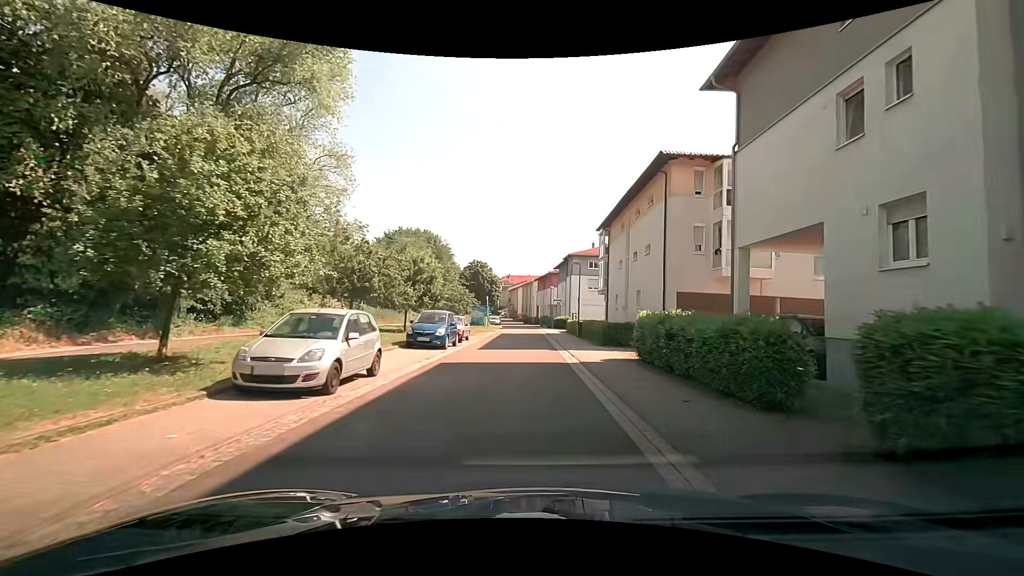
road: residential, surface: asphalt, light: Day
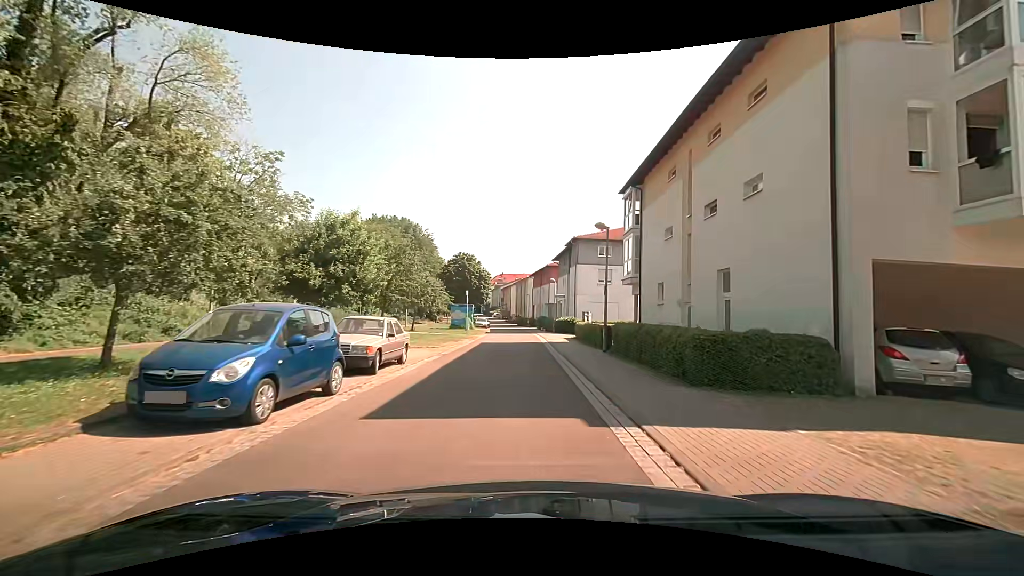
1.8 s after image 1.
(+0.3, +13.9) m; +1°
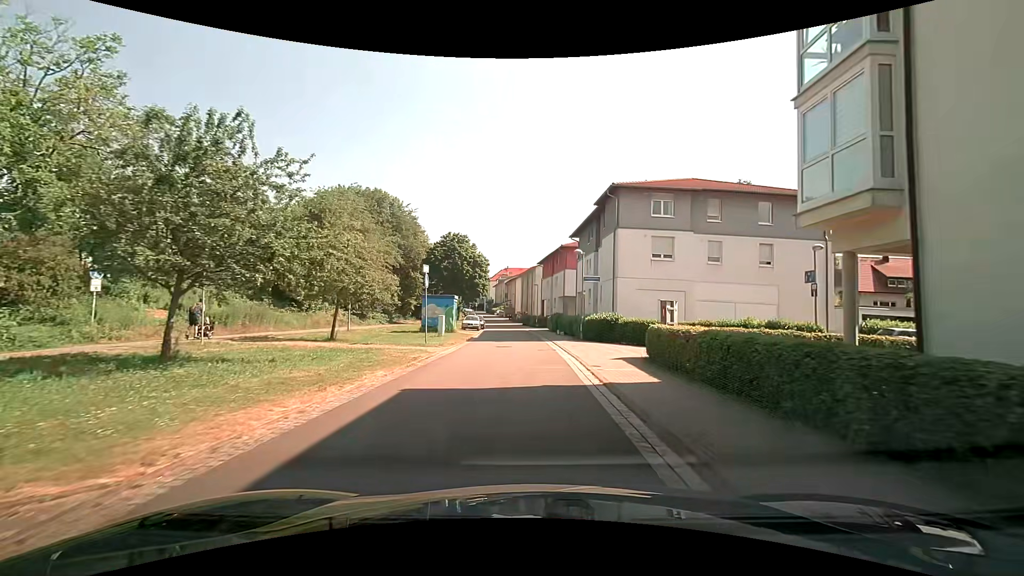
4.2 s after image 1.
(0.0, +19.1) m; 0°
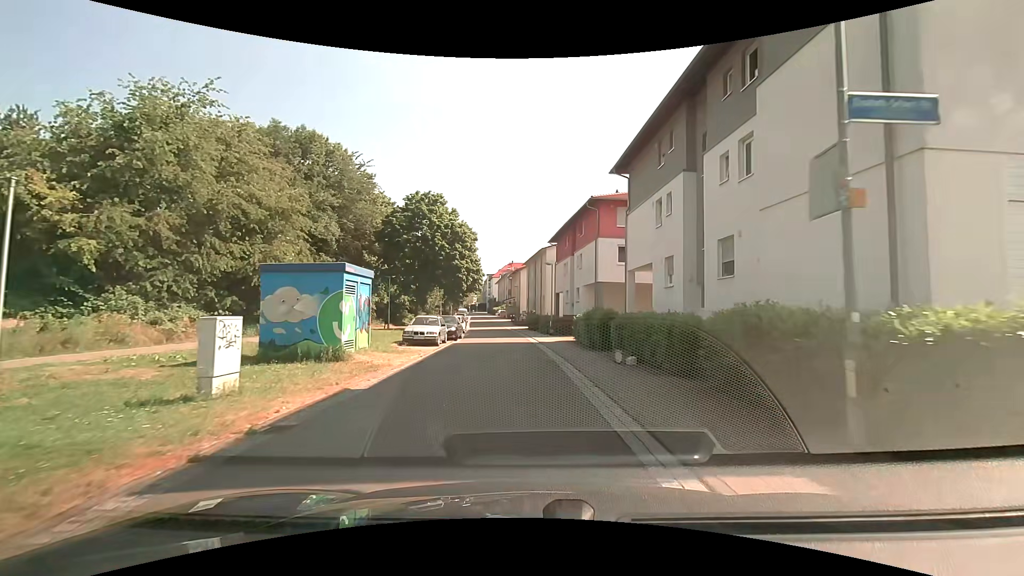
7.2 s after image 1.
(-0.1, +23.5) m; -1°
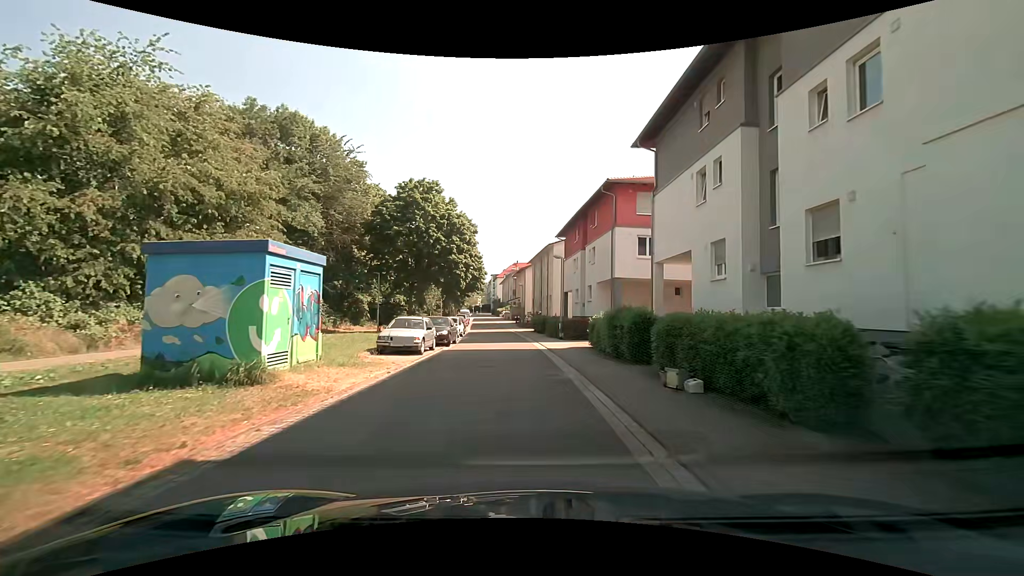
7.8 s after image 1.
(-0.1, +4.7) m; -1°
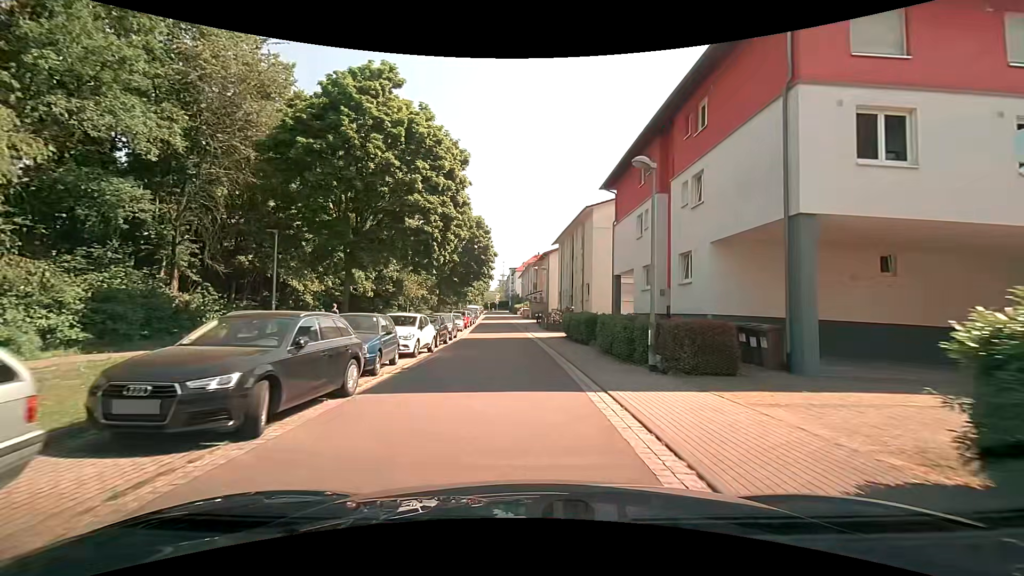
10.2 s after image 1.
(-0.5, +18.6) m; -3°
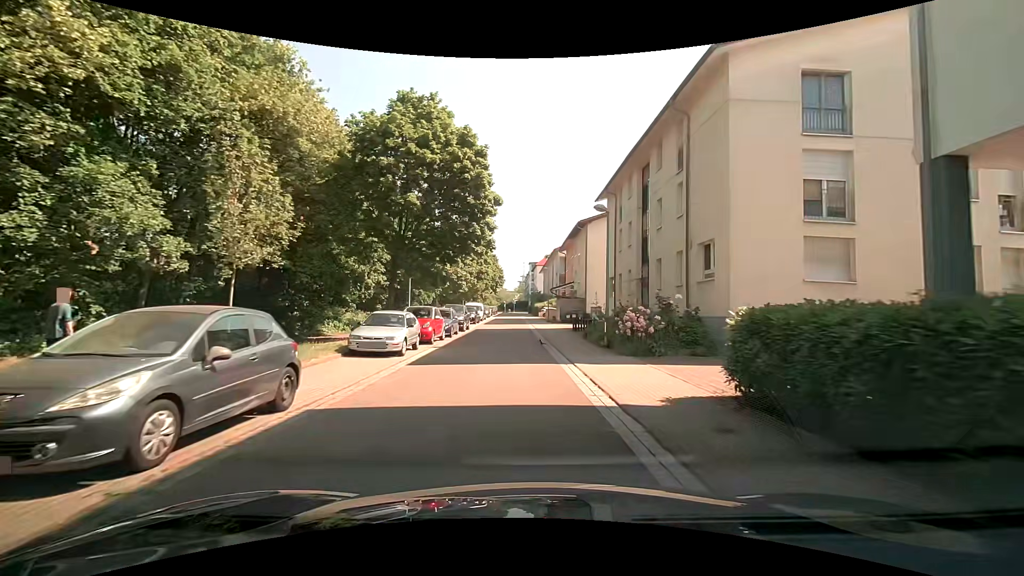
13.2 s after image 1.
(-0.4, +23.3) m; -2°
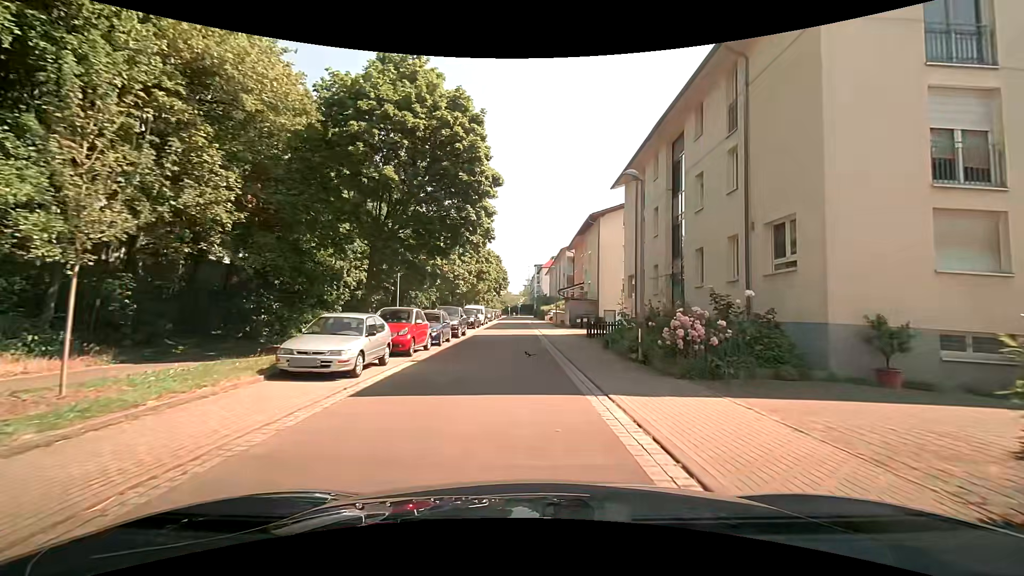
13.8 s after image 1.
(0.0, +4.6) m; -1°
(0, +10) (0, +20) (-1, +30) (-1, +40) (-1, +50) (-1, +60) (-1, +70) (-2, +80) (-2, +90) (-2, +100) m
